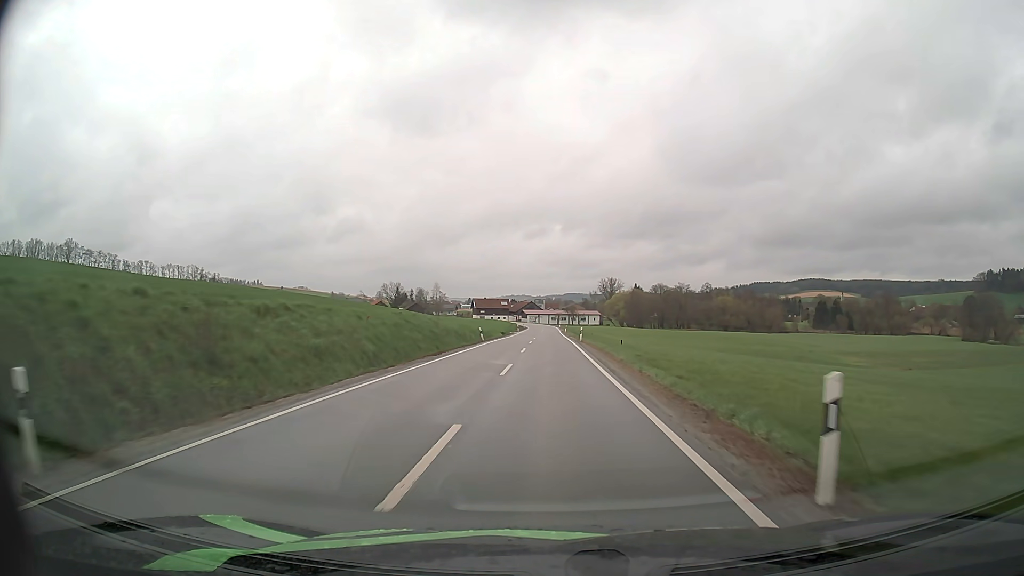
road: secondary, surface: asphalt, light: Day
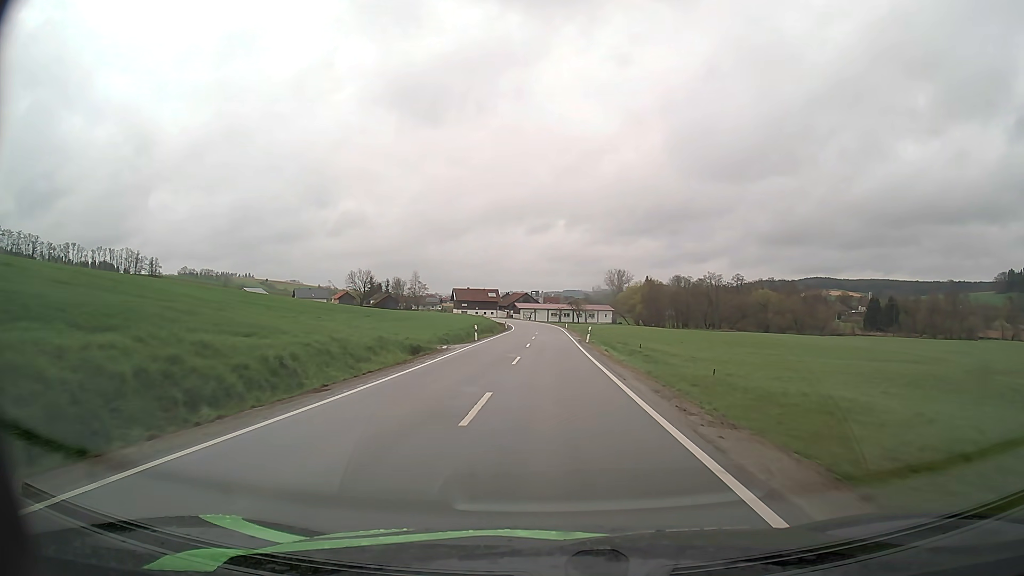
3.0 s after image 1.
(0.0, +56.5) m; 0°
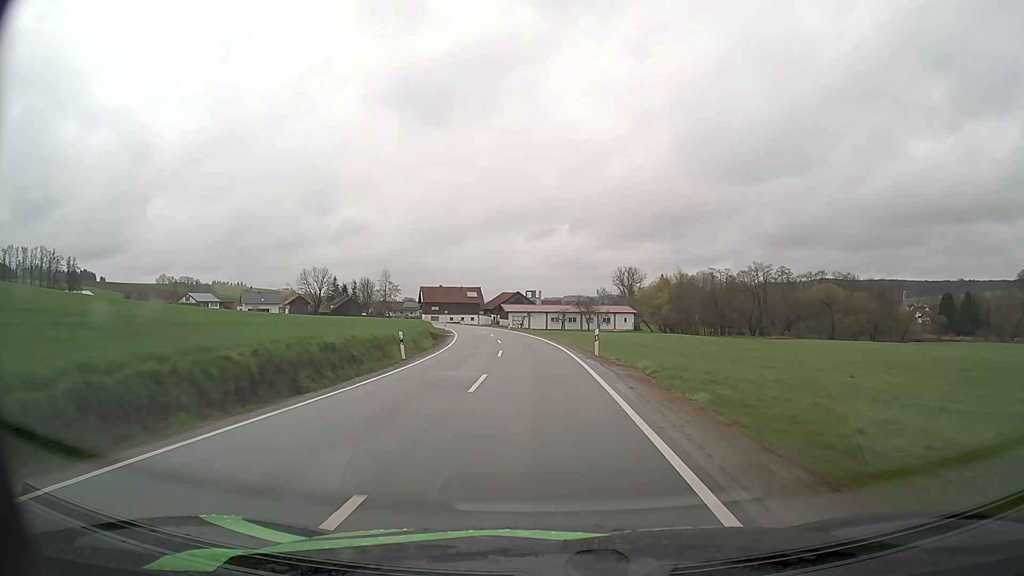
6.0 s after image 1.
(+0.5, +55.9) m; 0°
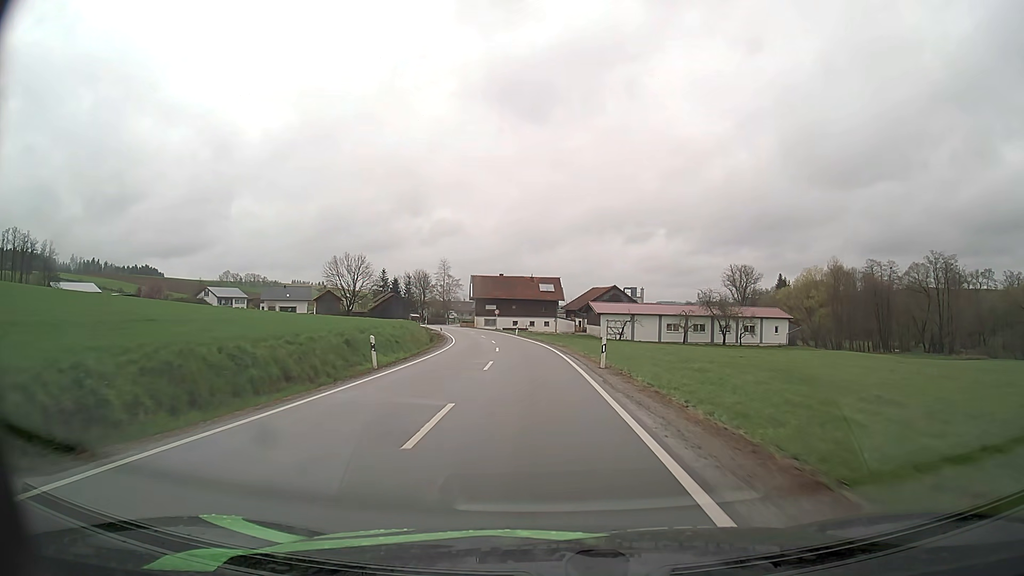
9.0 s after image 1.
(-3.0, +54.0) m; -8°
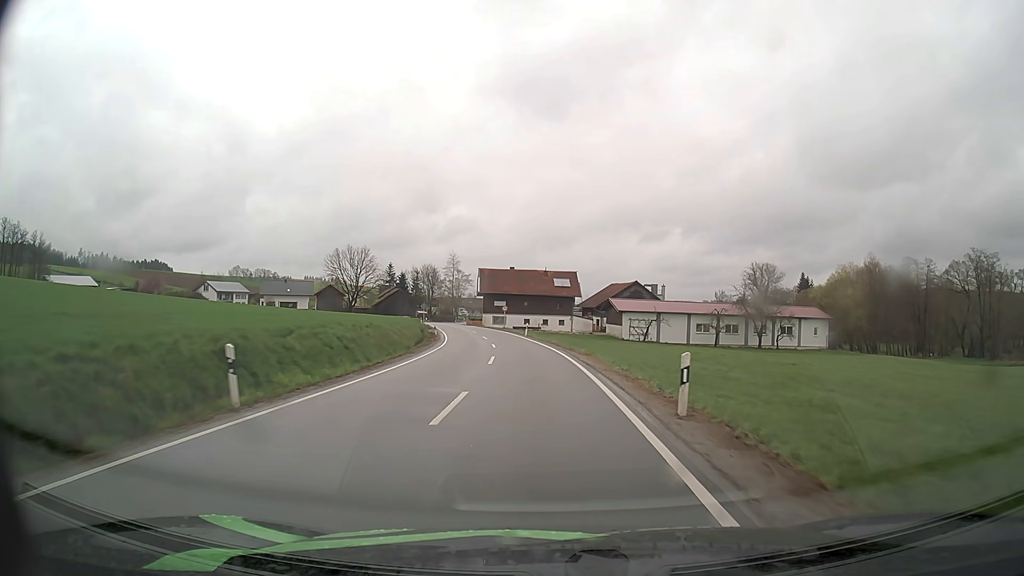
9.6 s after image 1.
(-0.1, +10.6) m; -1°
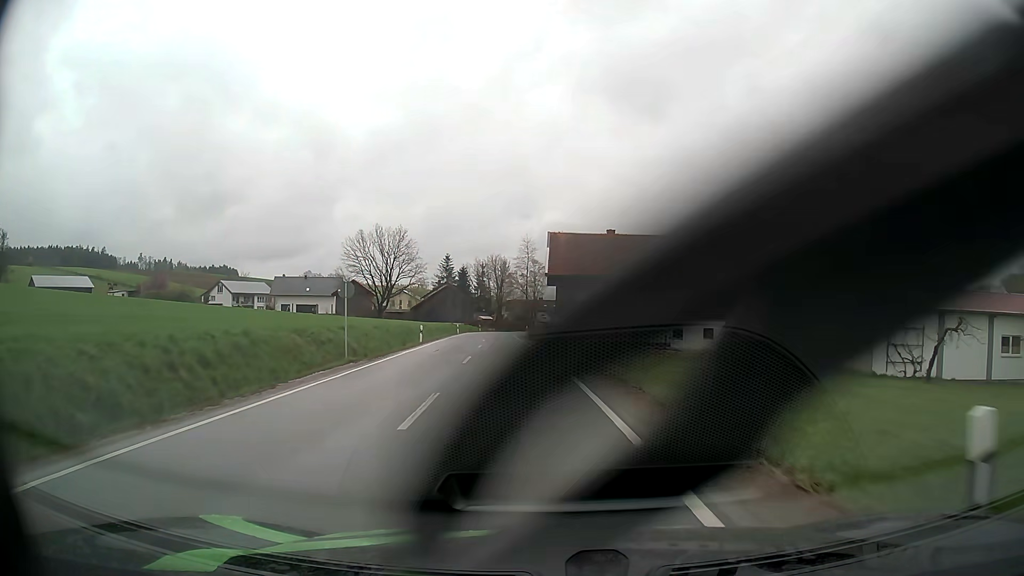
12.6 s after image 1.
(-3.0, +48.6) m; -8°
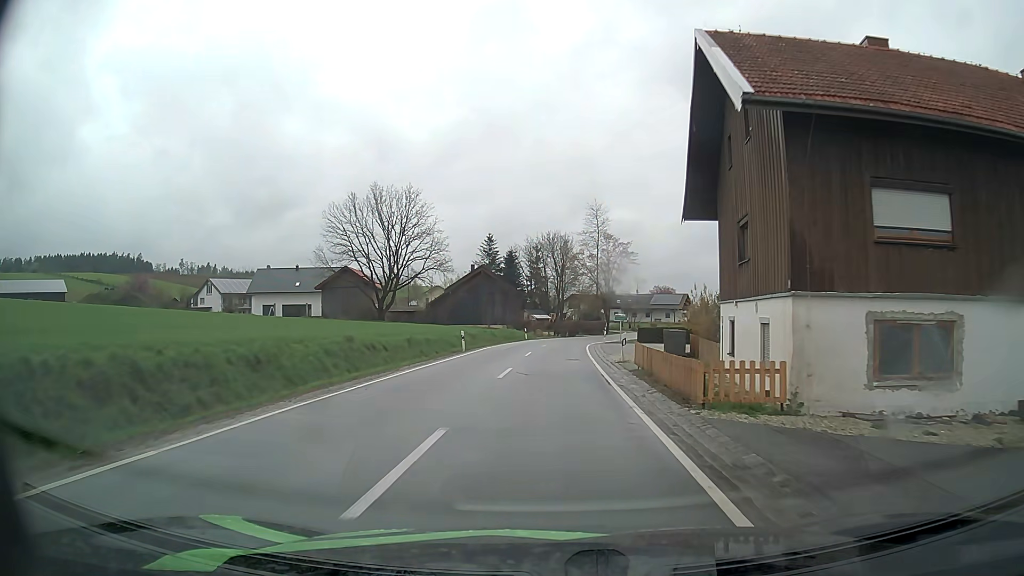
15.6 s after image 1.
(-2.3, +39.7) m; -5°
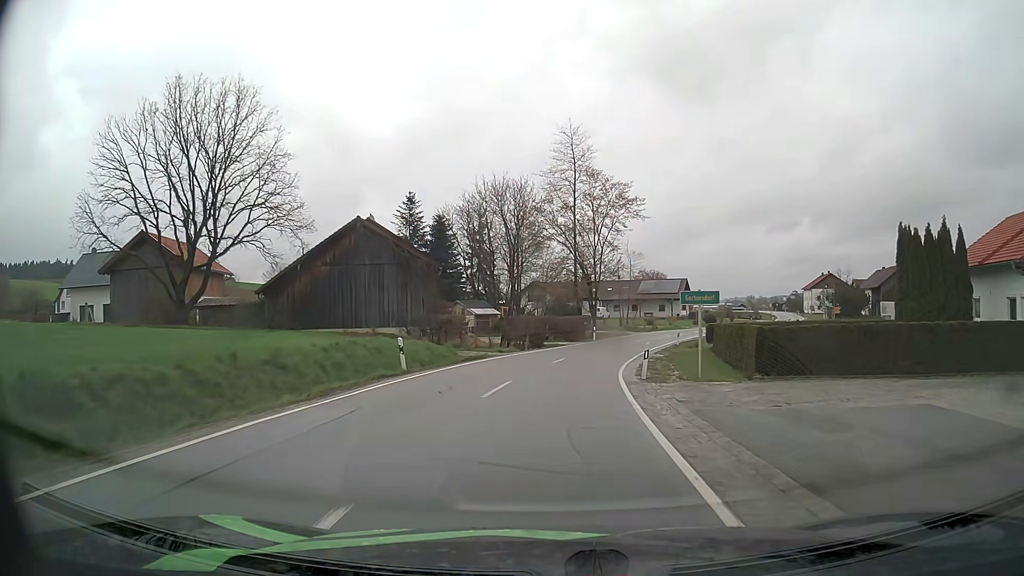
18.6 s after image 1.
(+0.9, +40.1) m; +3°
(0, +10) (+1, +20) (+2, +30) (+4, +40) (+7, +49) (+11, +59) (+15, +68) (+20, +76) (+25, +85) (+31, +93) m
